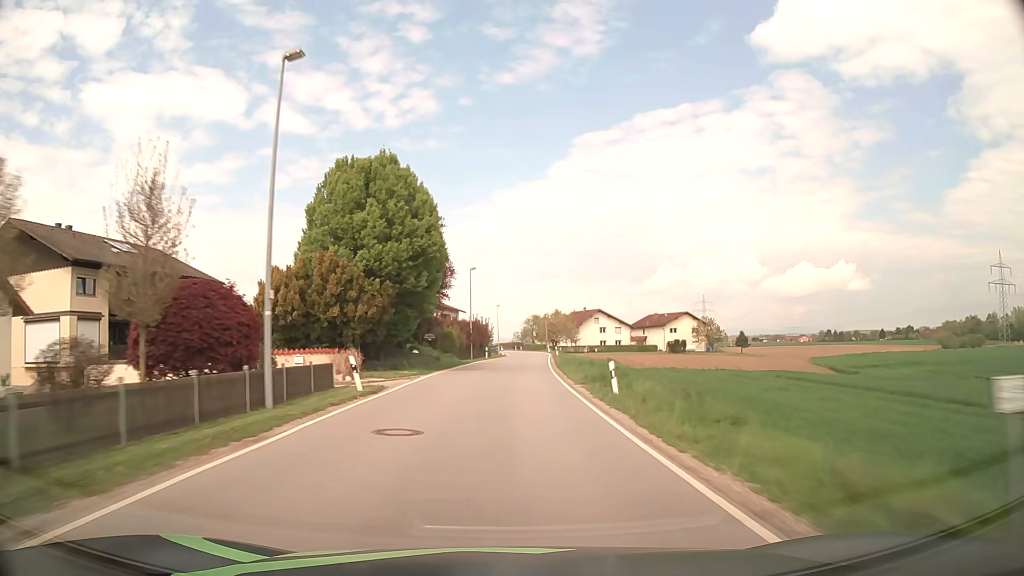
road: secondary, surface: asphalt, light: Day
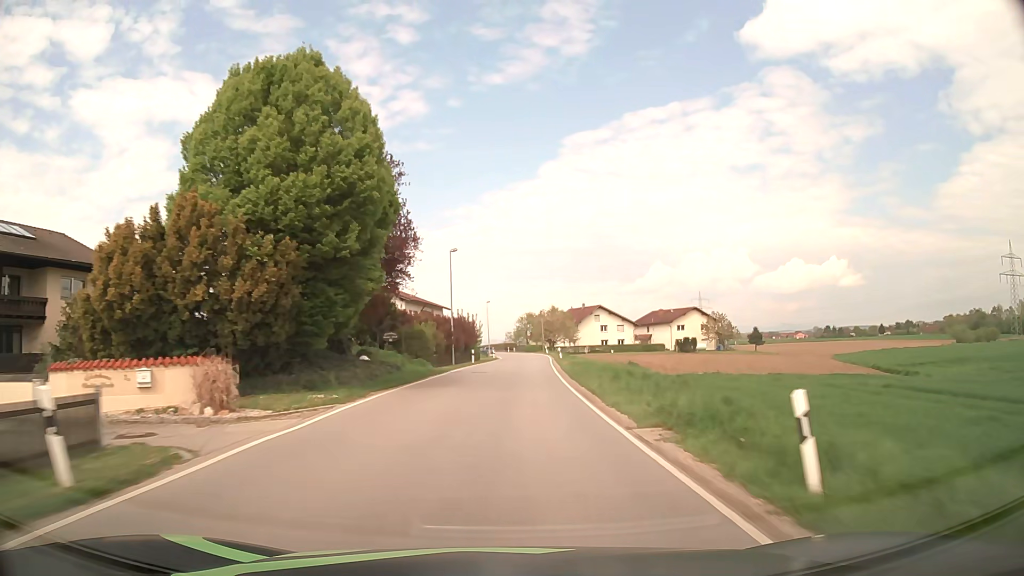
(+0.1, +12.5) m; +1°
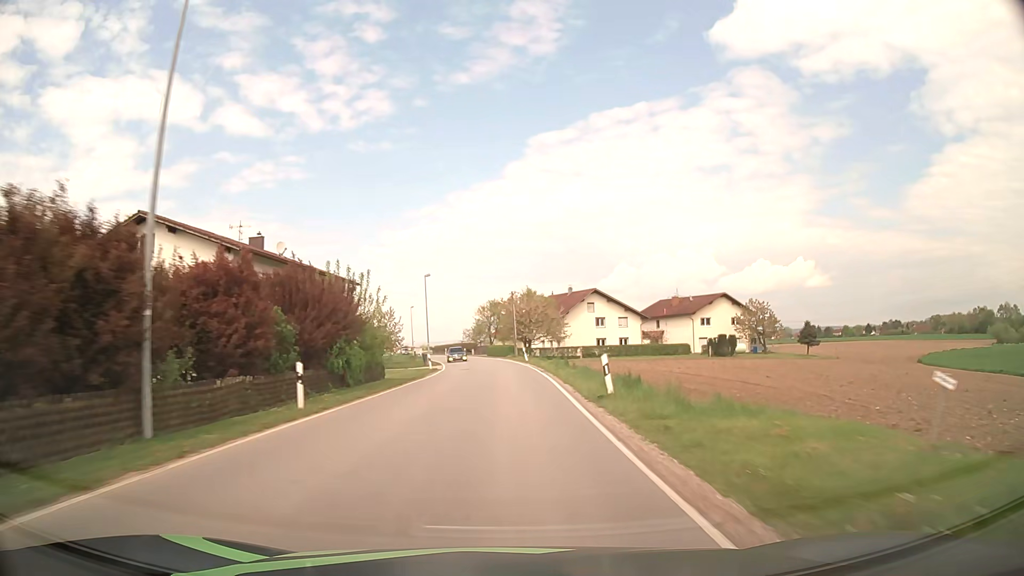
(+1.1, +37.5) m; +3°
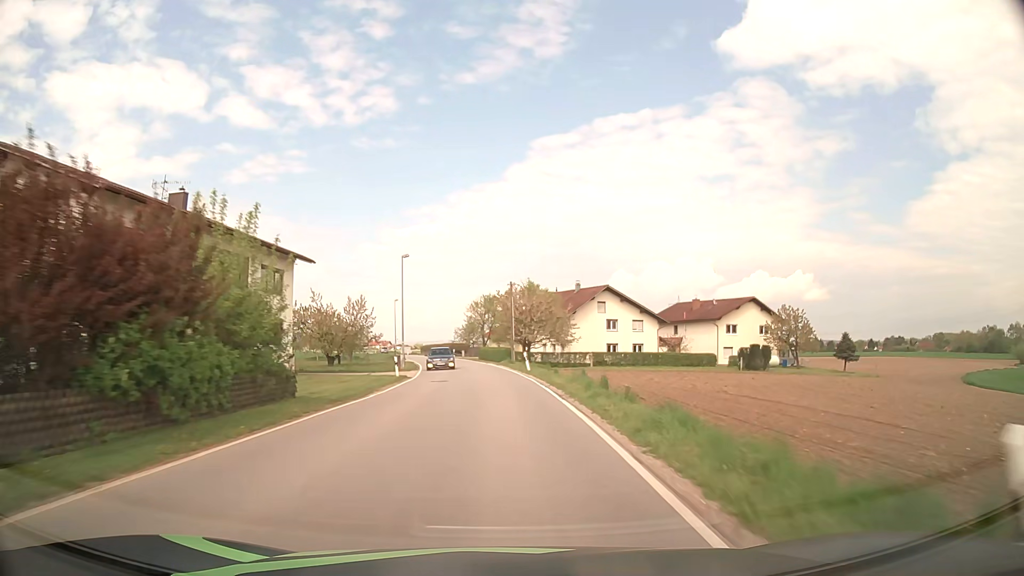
(0.0, +12.5) m; 0°
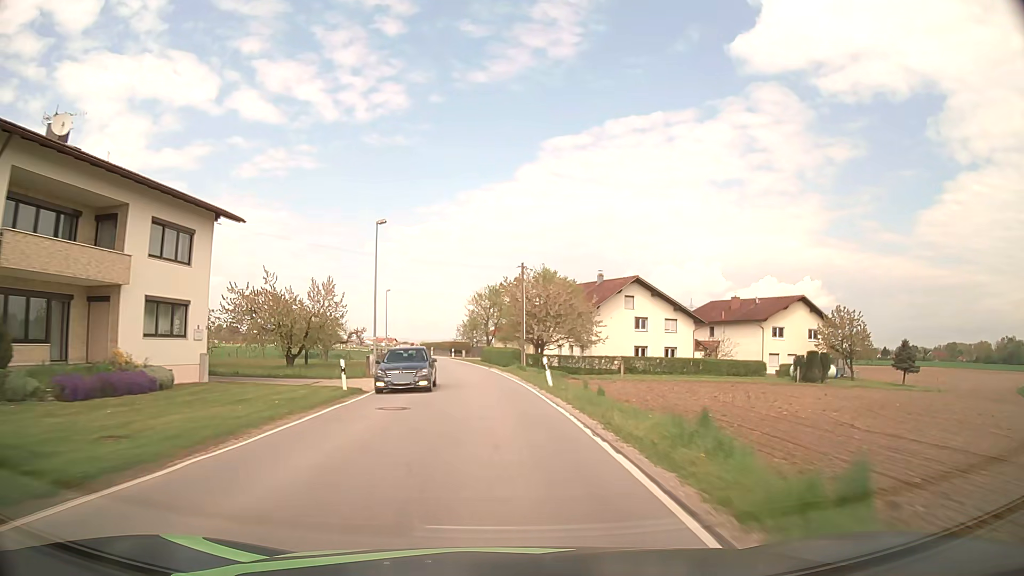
(0.0, +12.5) m; 0°
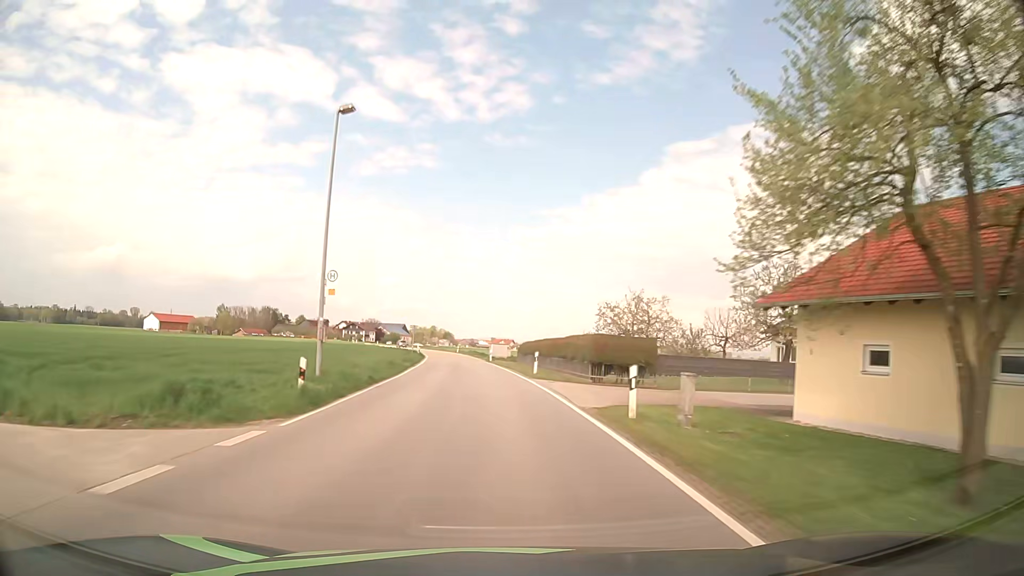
(-5.6, +62.1) m; -10°
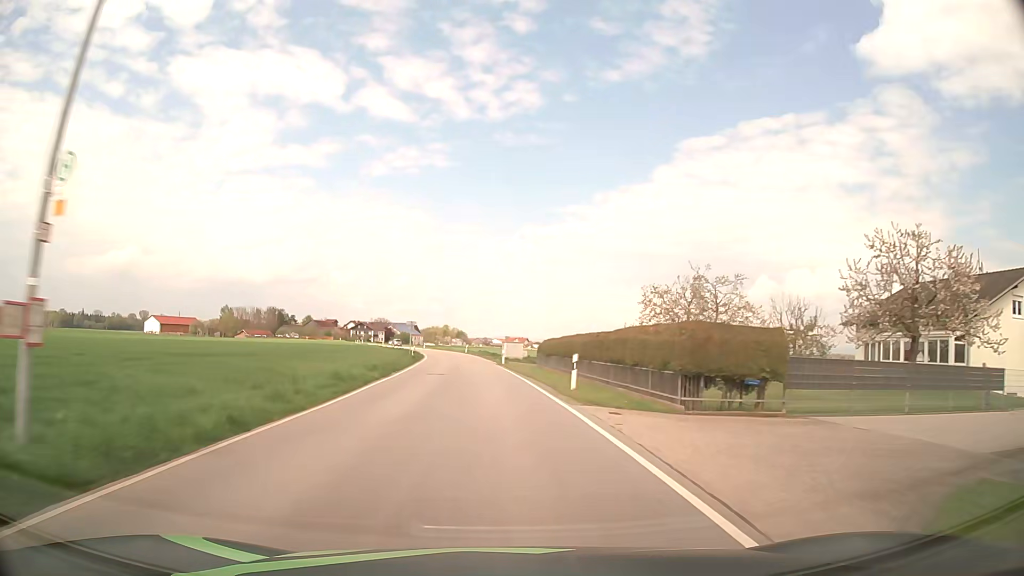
(-0.1, +12.5) m; -1°
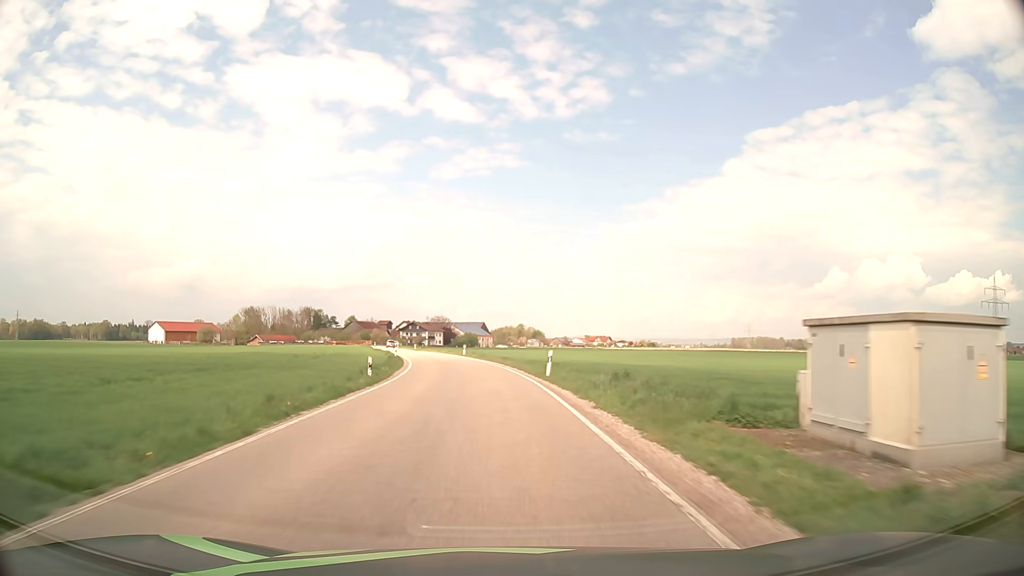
(-3.8, +62.4) m; -6°
(0, +10) (-1, +20) (-1, +30) (-2, +40) (-3, +50) (-5, +60) (-7, +70) (-9, +79) (-11, +89) (-14, +99) m
